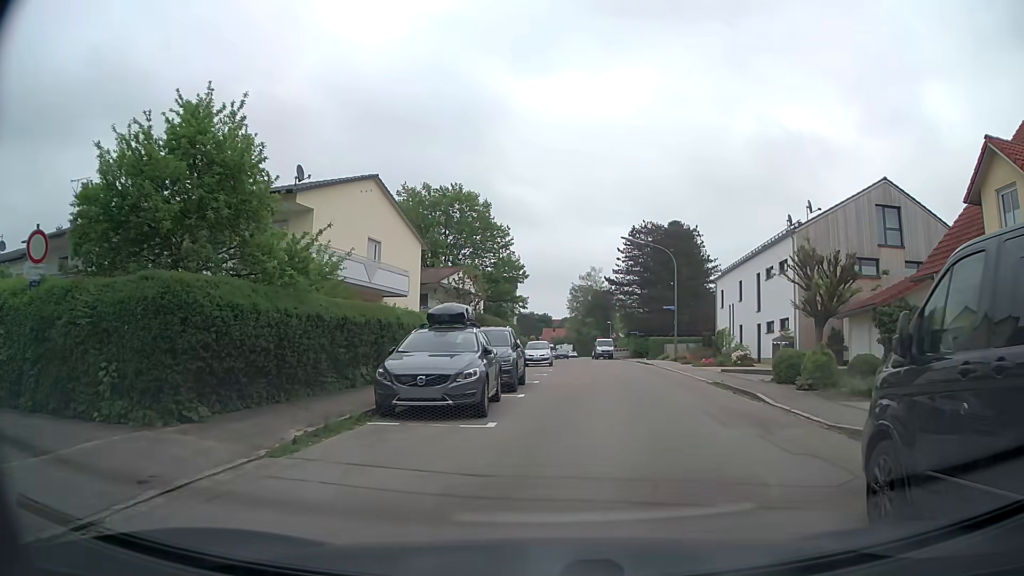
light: Day
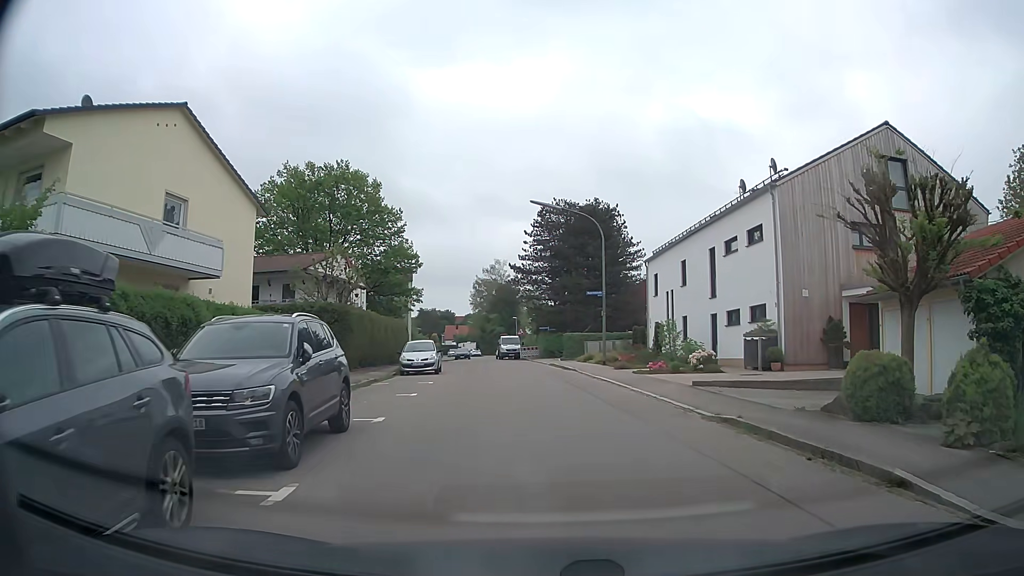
(+0.9, +10.0) m; +9°
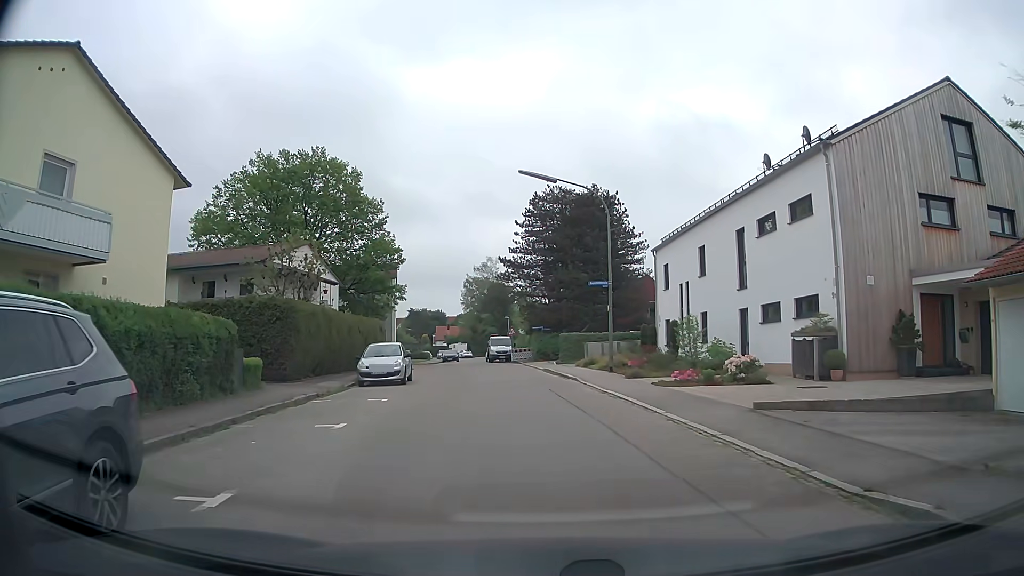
(0.0, +5.7) m; +1°
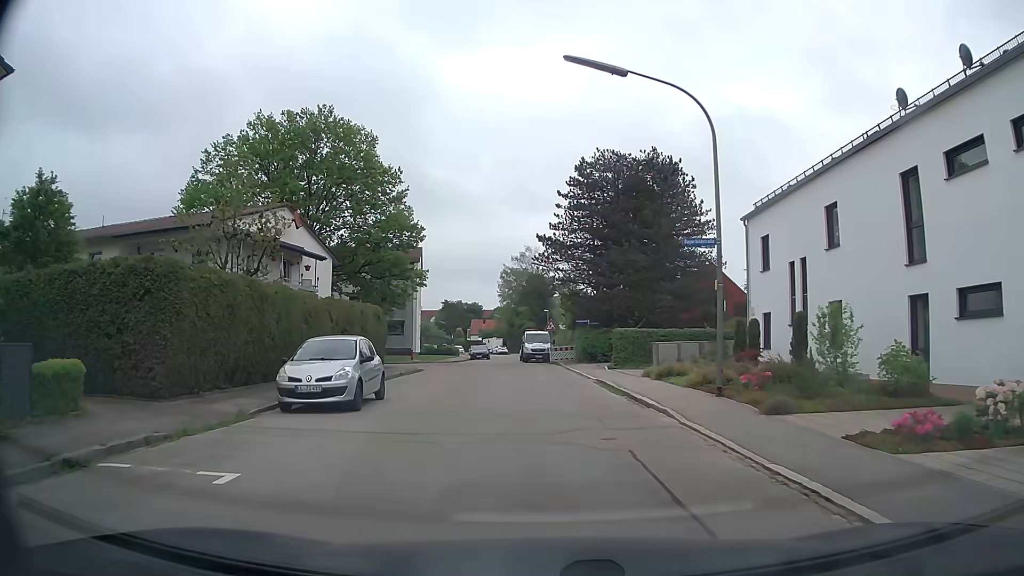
(-0.4, +10.4) m; -4°
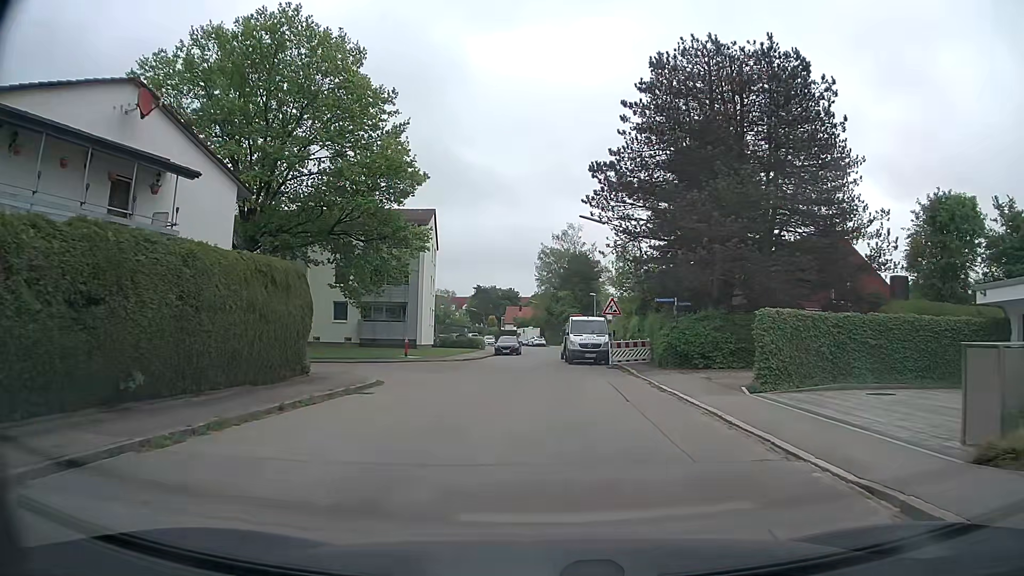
(-0.6, +17.1) m; -3°
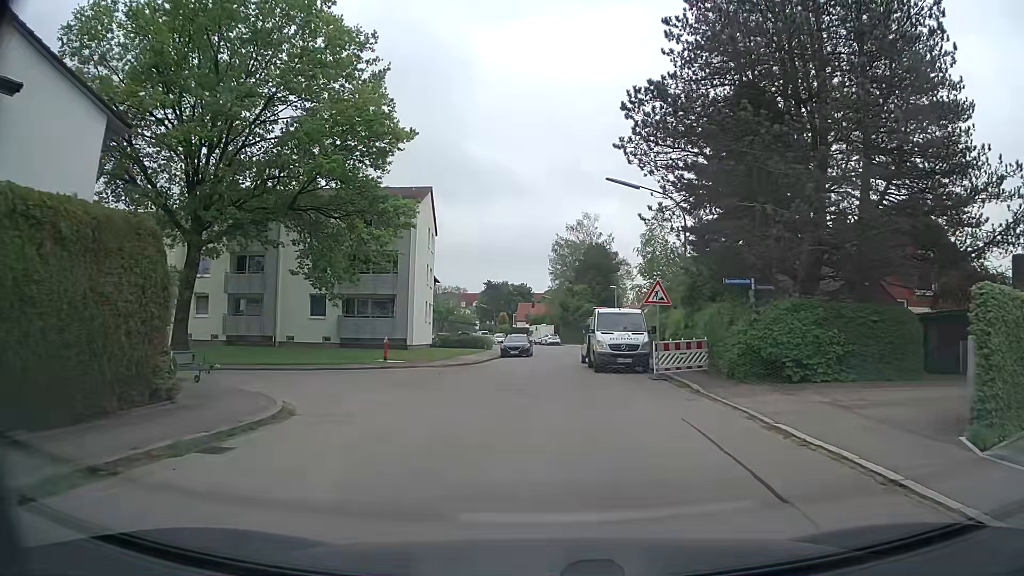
(-0.1, +8.3) m; -2°
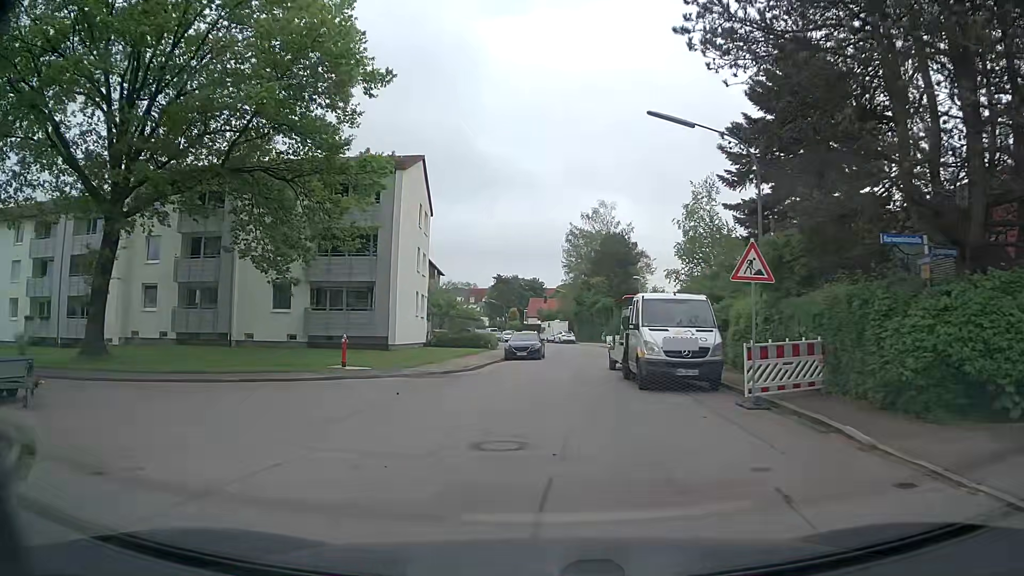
(-0.1, +8.3) m; 0°
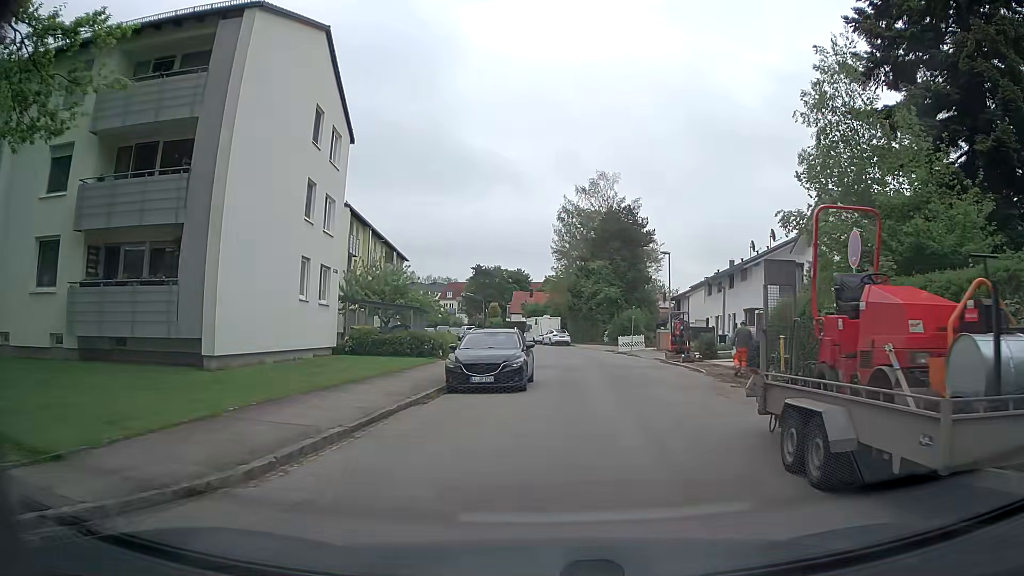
(-0.3, +18.5) m; +1°
(+1, +10) (+2, +20) (+3, +30) (+3, +40) (+2, +50) (0, +60) (-2, +69) (-4, +79) (-7, +89) (-10, +98) m
